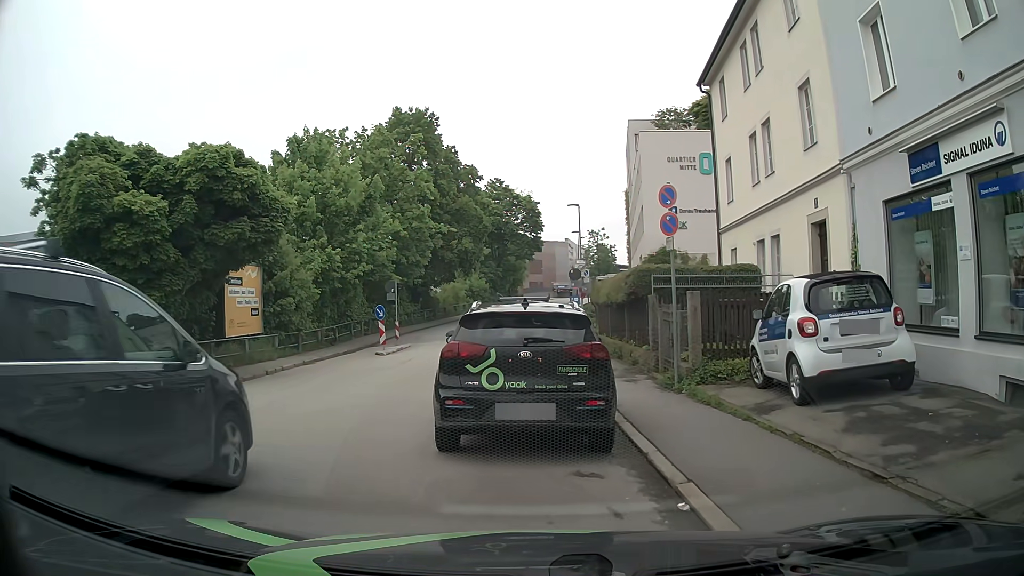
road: residential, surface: asphalt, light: Day
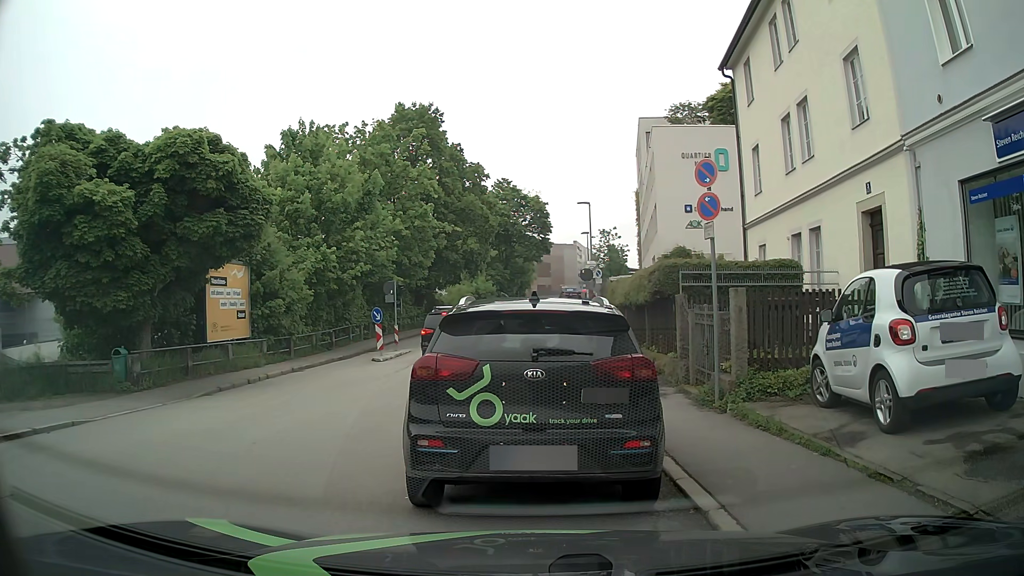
(0.0, +2.0) m; -2°
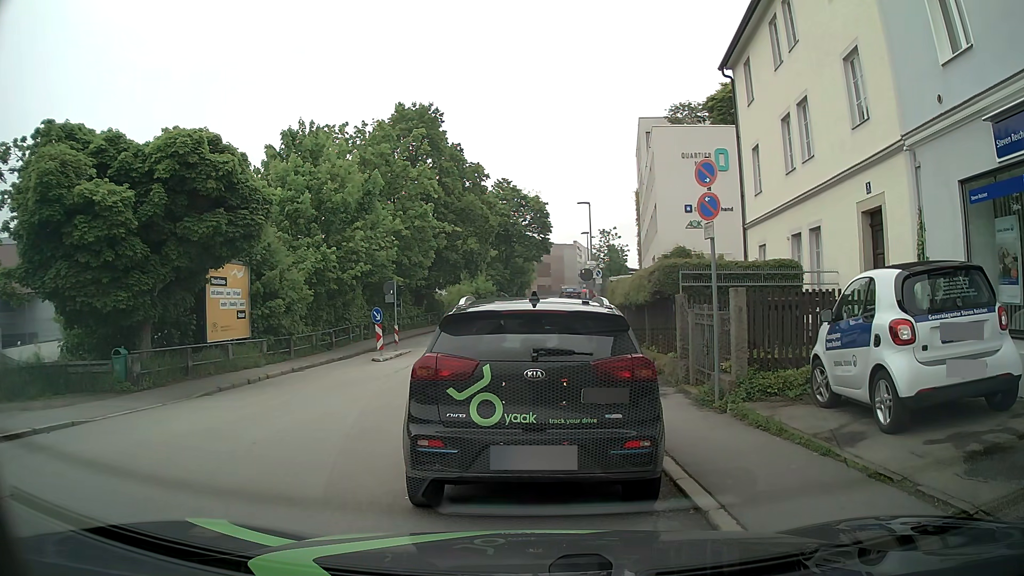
(0.0, 0.0) m; 0°
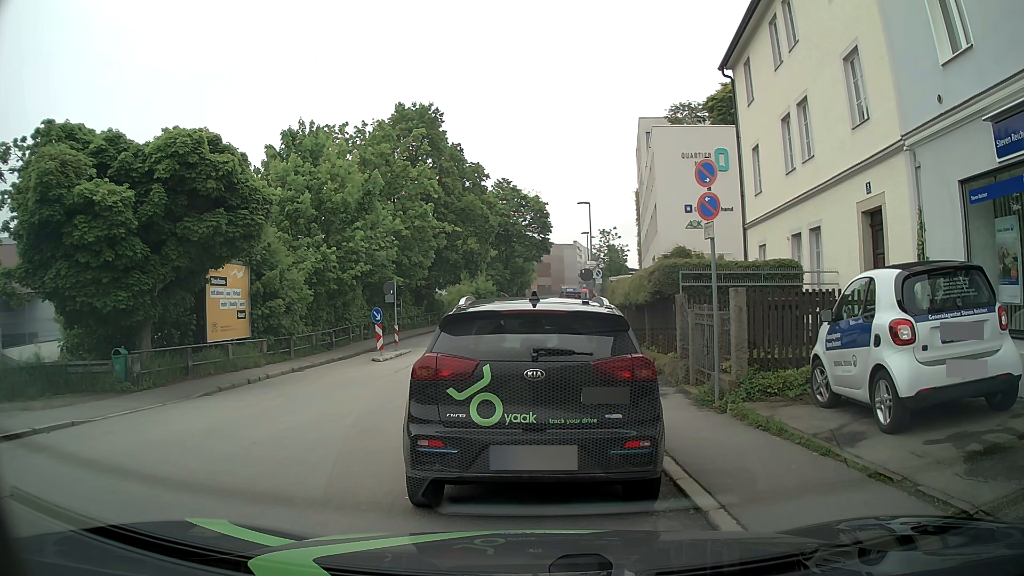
(0.0, 0.0) m; 0°
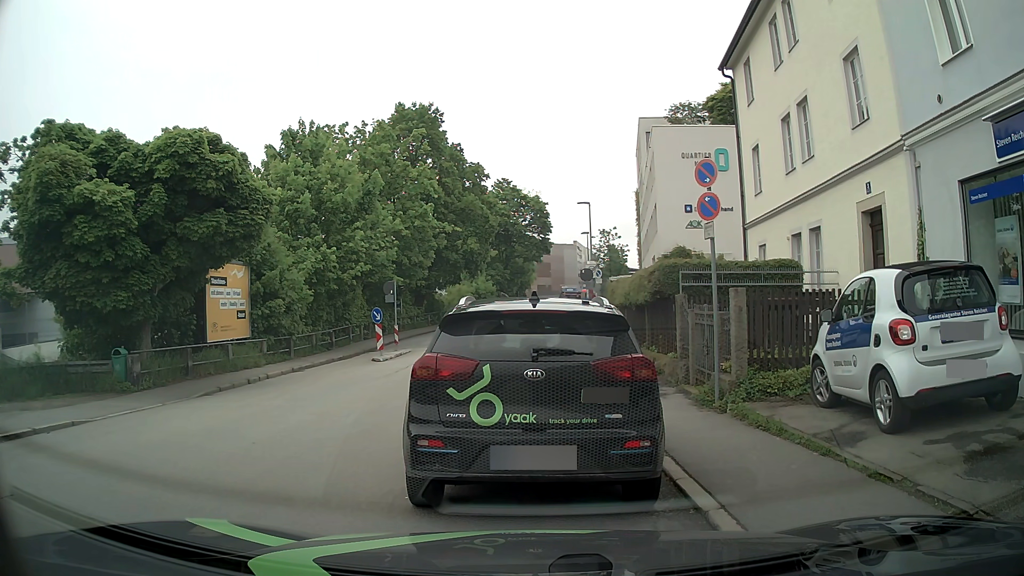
(0.0, 0.0) m; 0°
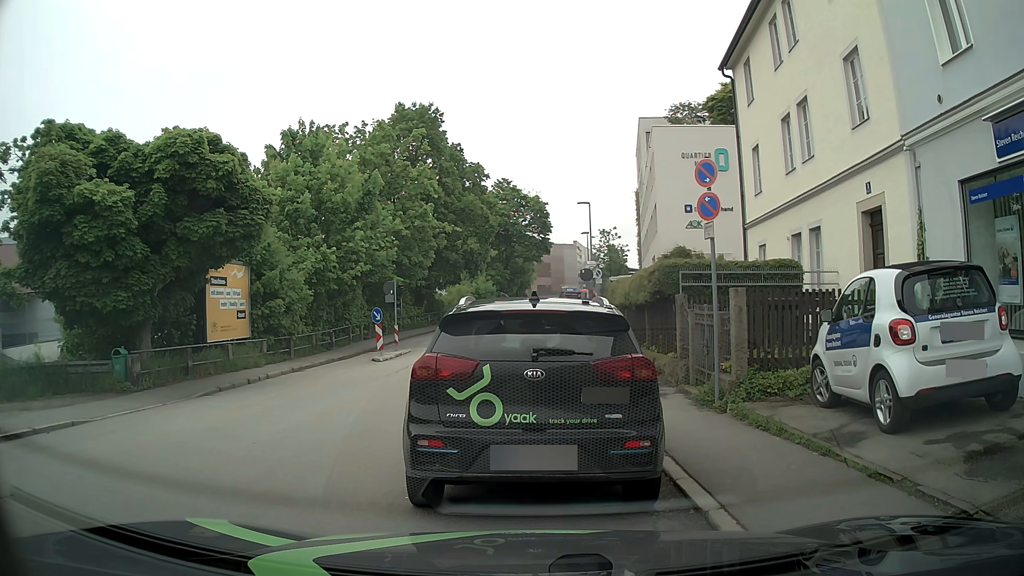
(0.0, 0.0) m; 0°
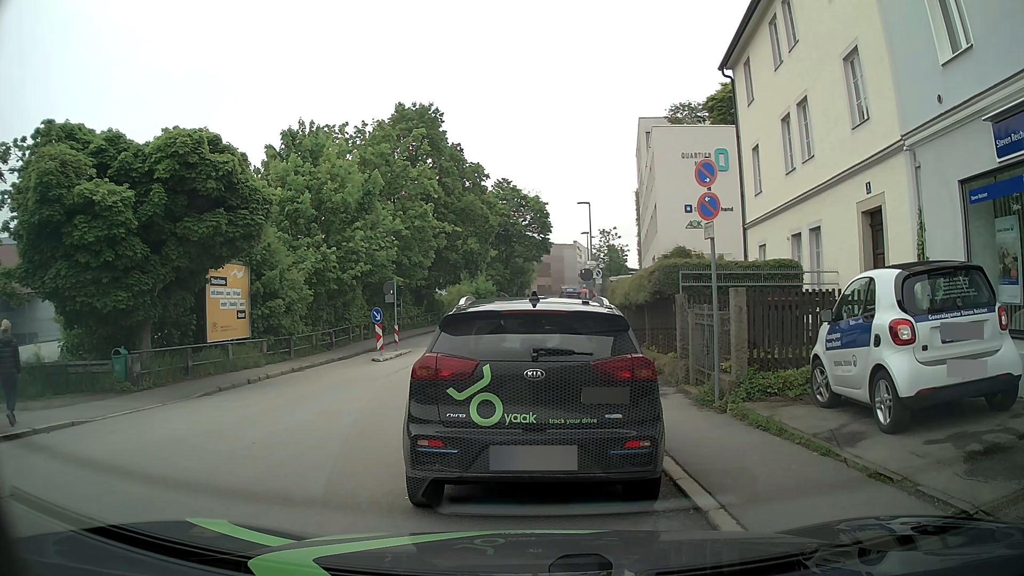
(0.0, 0.0) m; 0°
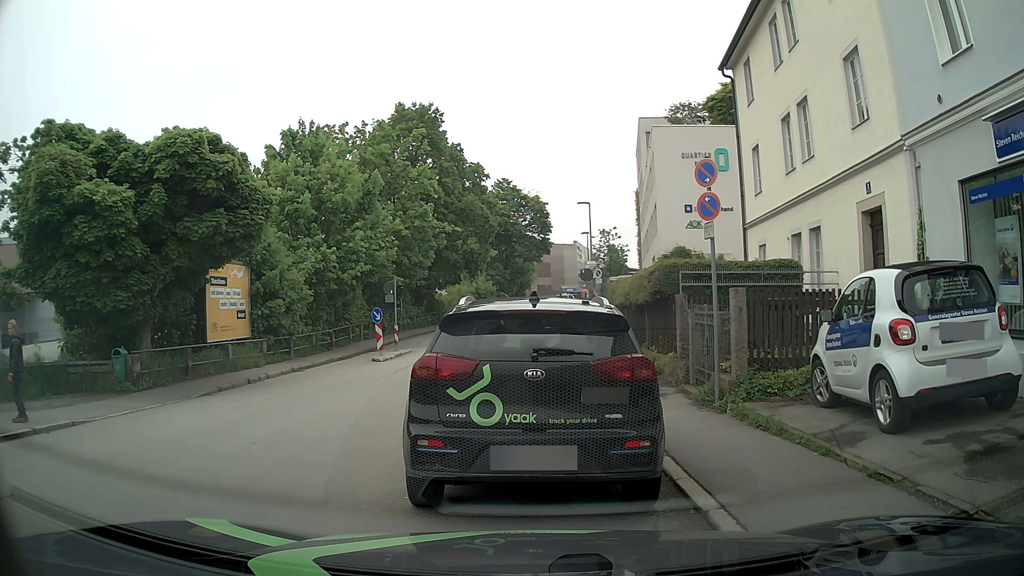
(0.0, 0.0) m; 0°
